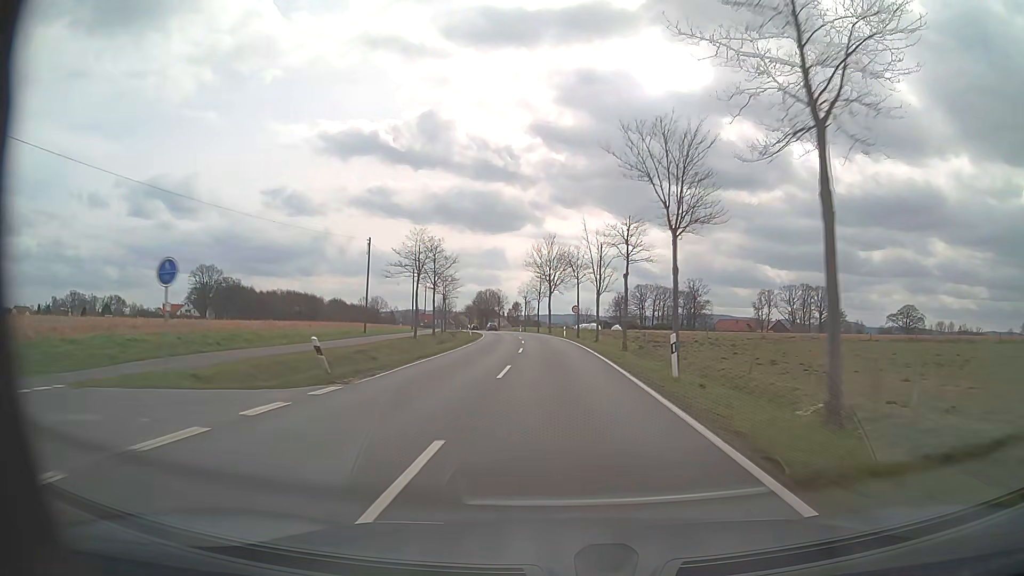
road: tertiary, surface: asphalt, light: Day
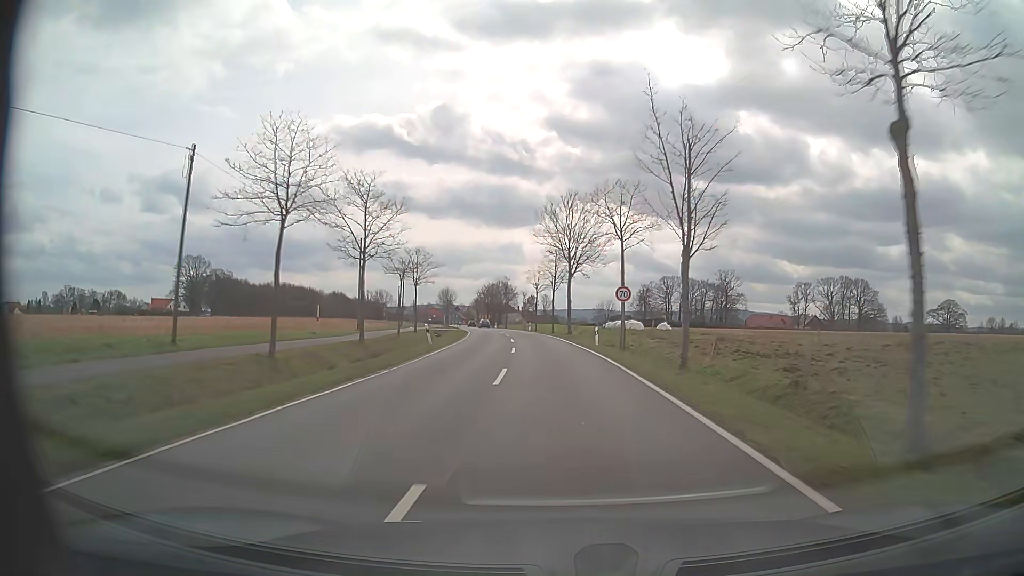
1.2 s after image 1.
(-0.4, +26.0) m; -1°
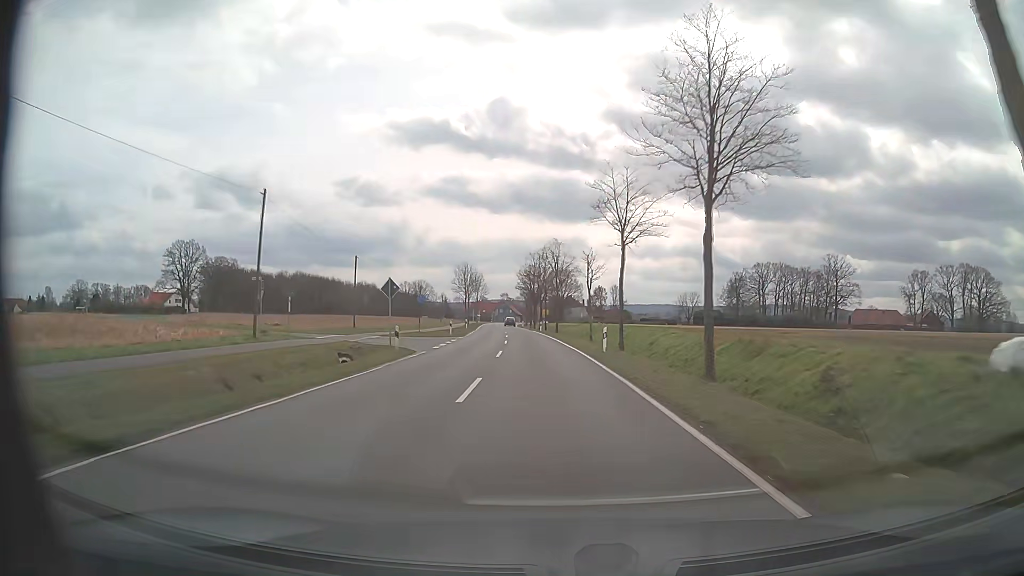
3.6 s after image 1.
(-2.3, +51.0) m; -6°
(0, +10) (0, +20) (-1, +30) (-1, +40) (-2, +50) (-3, +60) (-4, +70) (-5, +80) (-6, +90) (-7, +100) m
